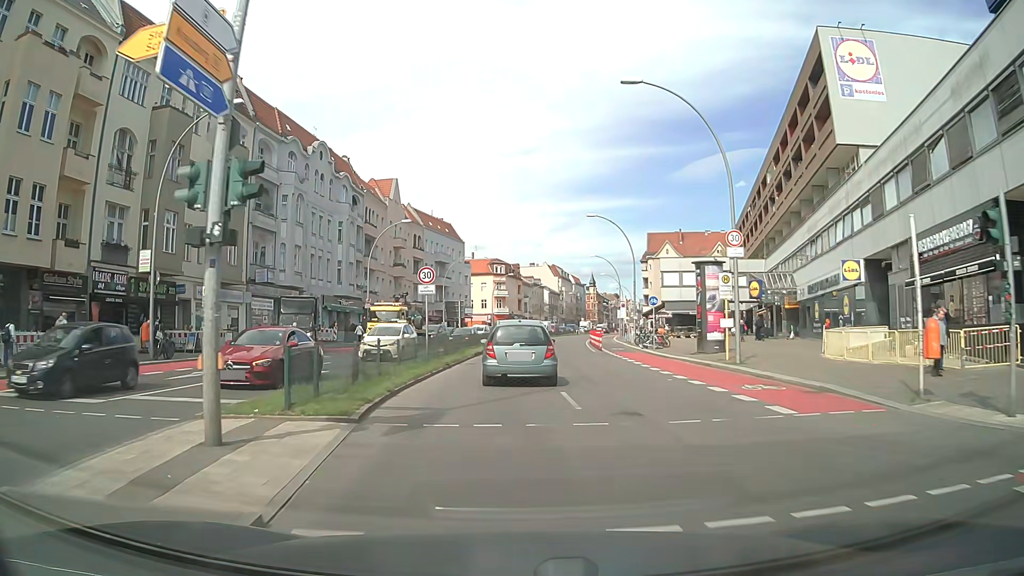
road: primary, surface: asphalt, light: Day
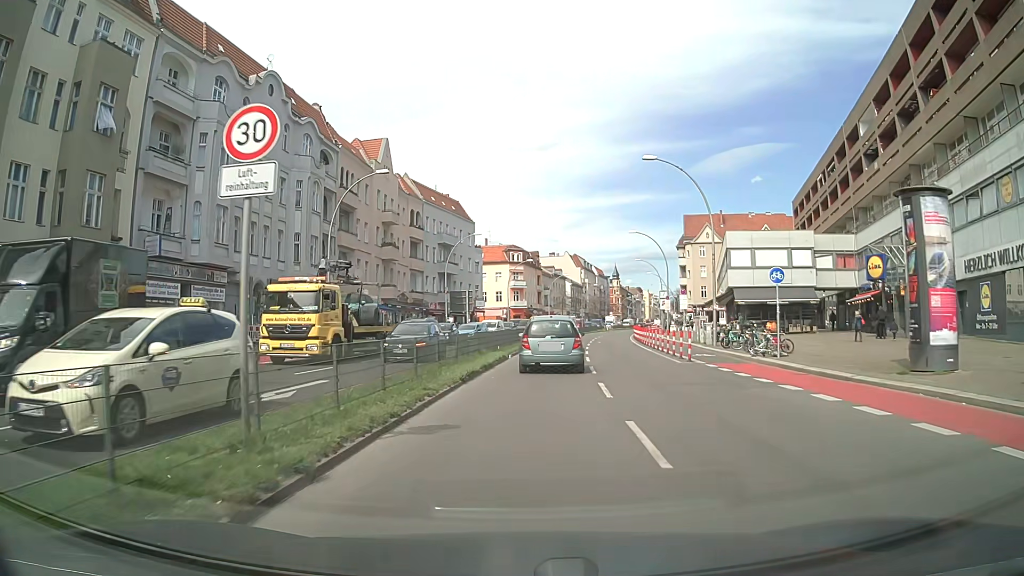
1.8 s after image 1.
(-0.4, +17.3) m; -2°
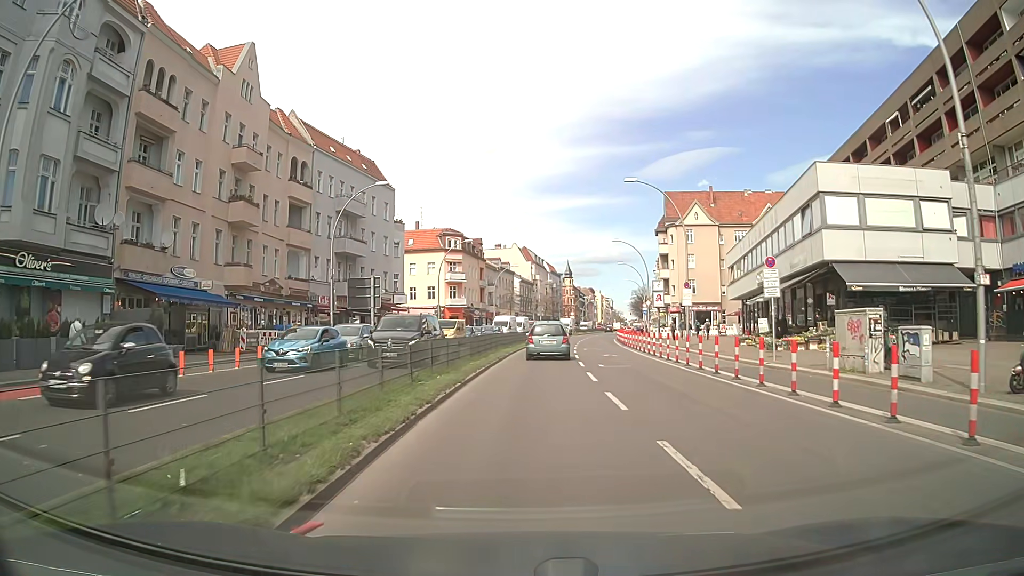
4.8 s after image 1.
(+1.0, +25.6) m; +5°
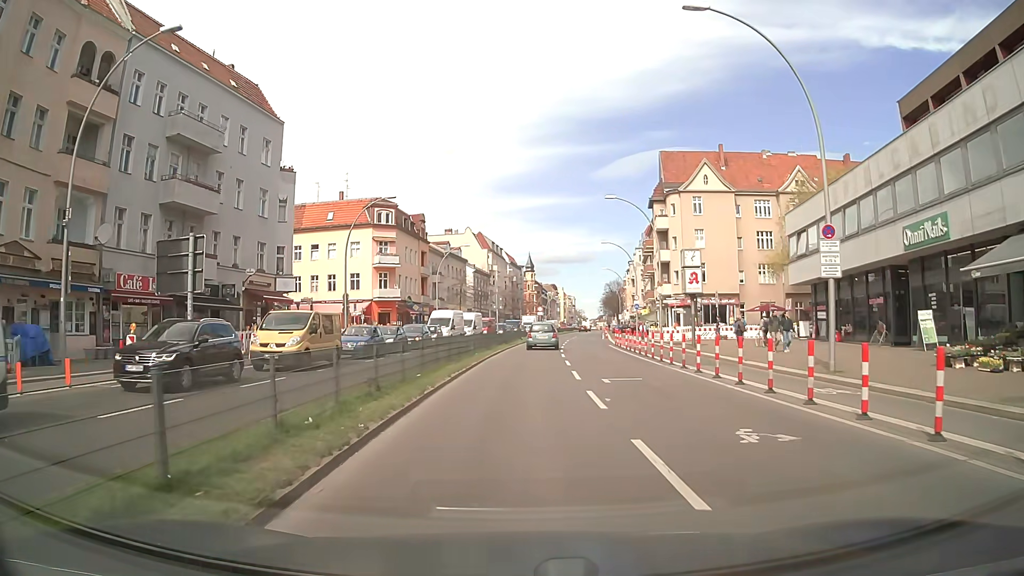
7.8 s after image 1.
(+0.8, +24.1) m; +3°
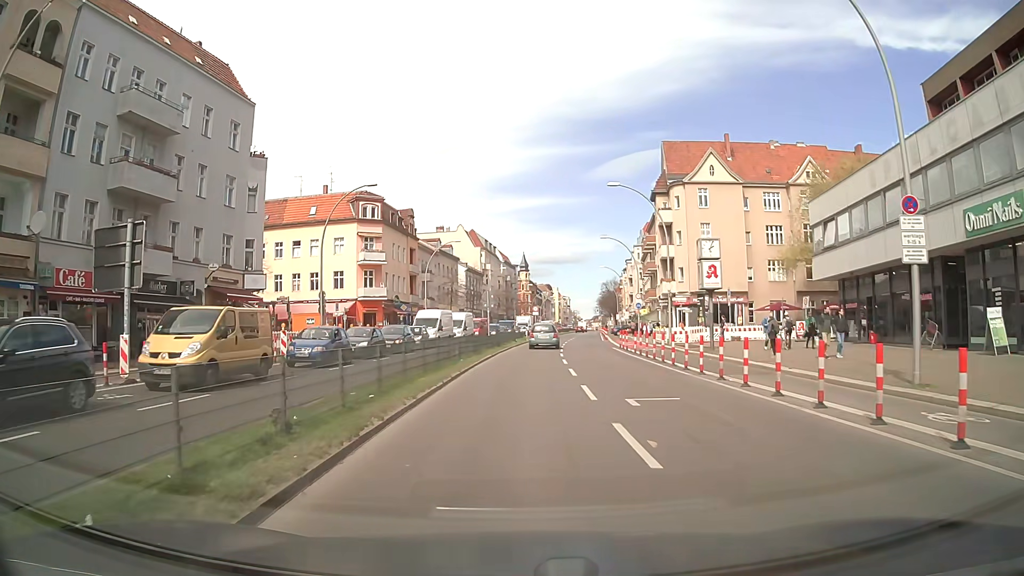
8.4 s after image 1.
(0.0, +4.6) m; +1°
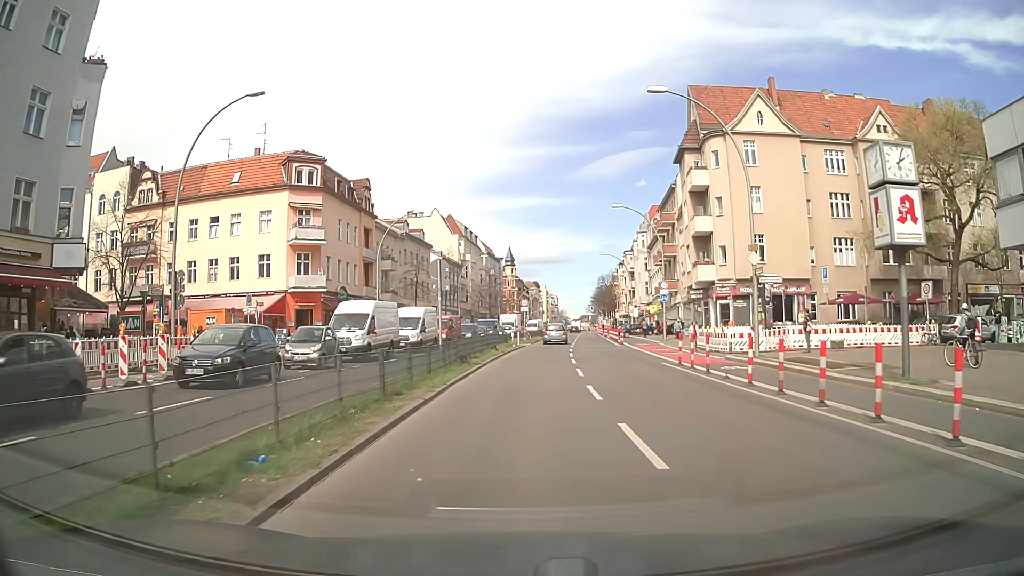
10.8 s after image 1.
(+0.2, +18.1) m; +1°
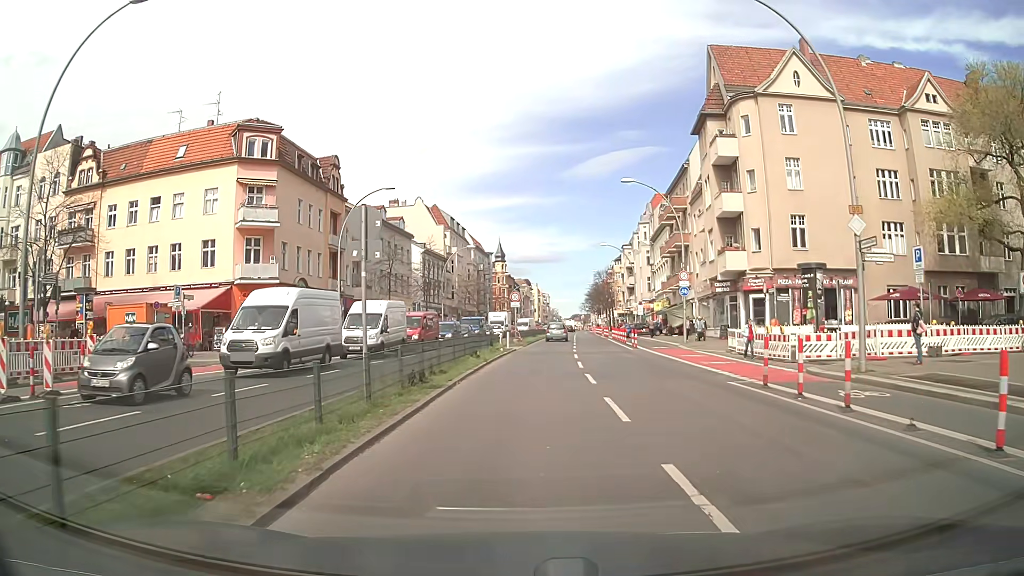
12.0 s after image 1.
(0.0, +9.0) m; 0°
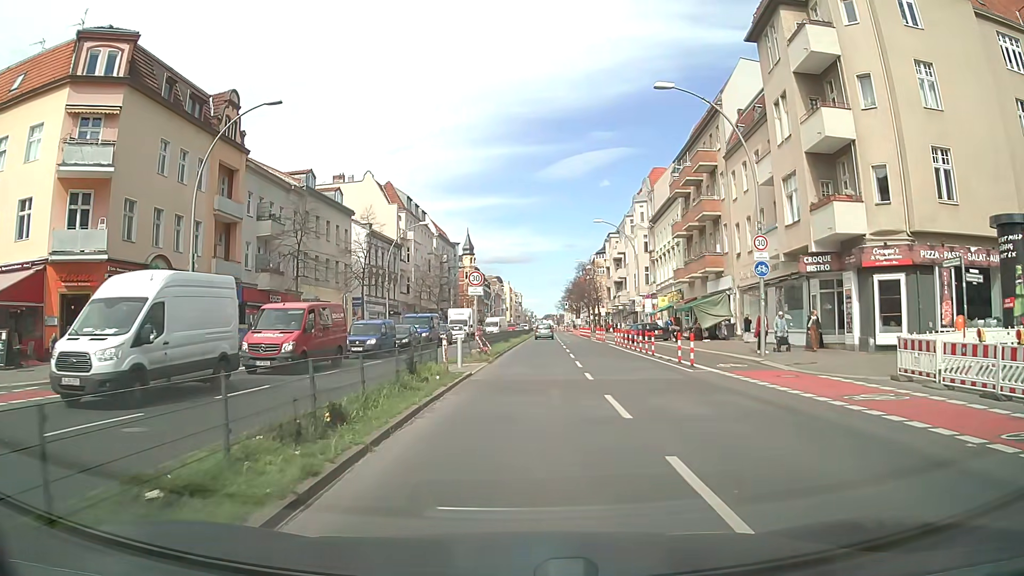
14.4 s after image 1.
(+0.5, +17.8) m; +3°
(0, +10) (+1, +20) (+1, +30) (+1, +40) (+2, +50) (+2, +60) (+3, +70) (+3, +80) (+4, +90) (+4, +100) m
